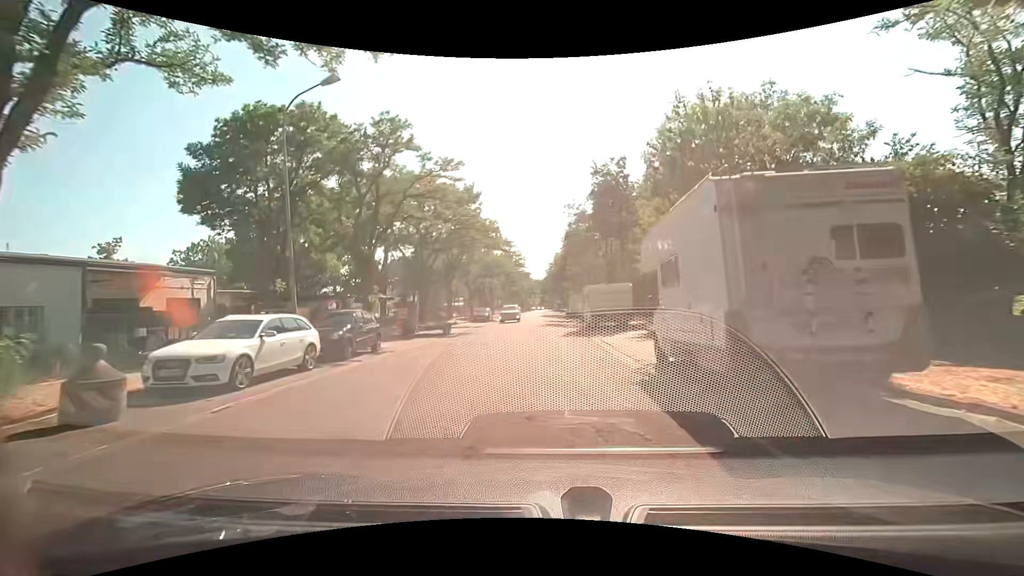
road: residential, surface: asphalt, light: Day
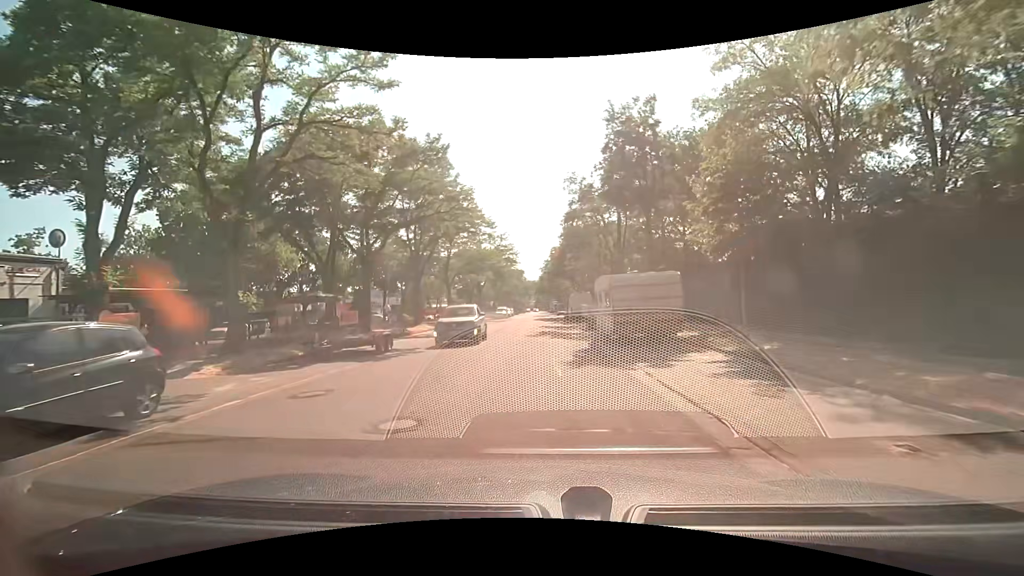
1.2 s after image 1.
(-0.1, +10.2) m; +1°
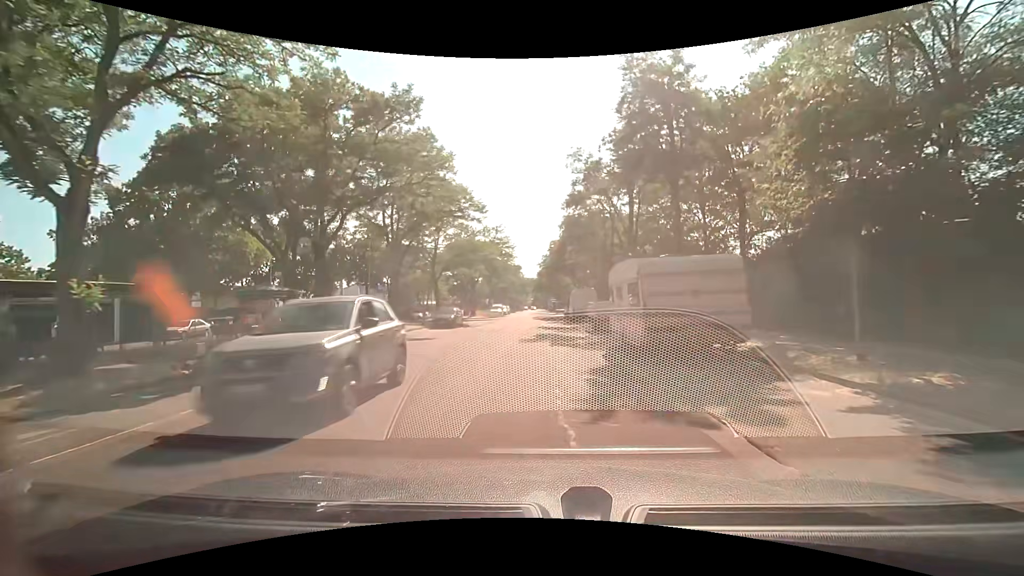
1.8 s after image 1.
(-0.1, +5.1) m; 0°
